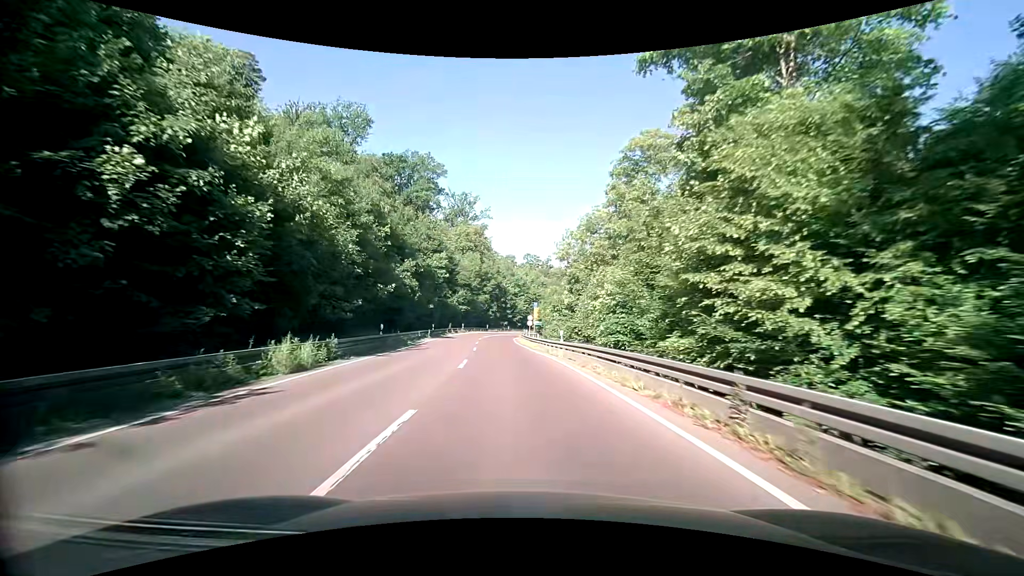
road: secondary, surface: asphalt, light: Day
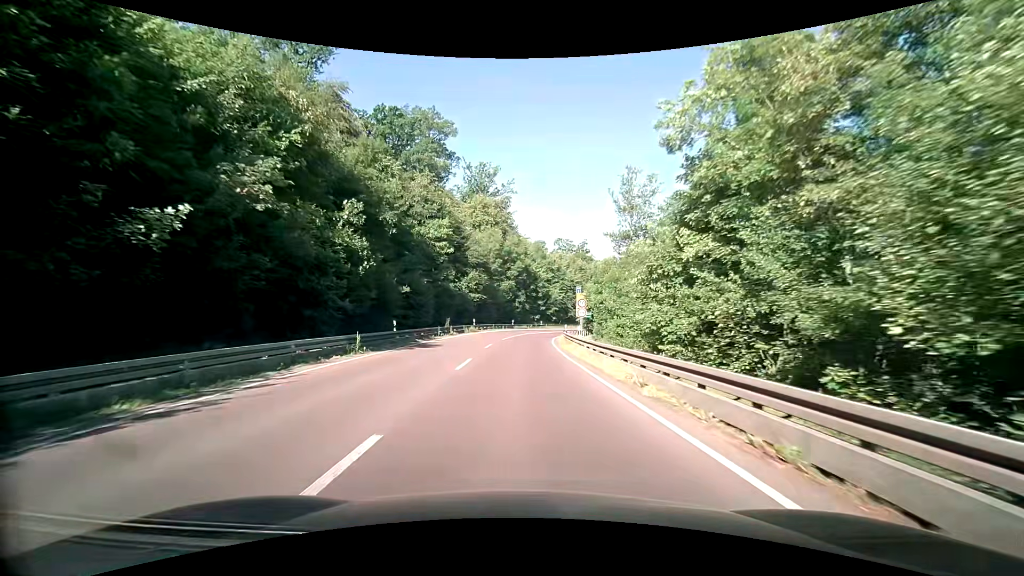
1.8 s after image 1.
(-0.9, +26.0) m; -4°
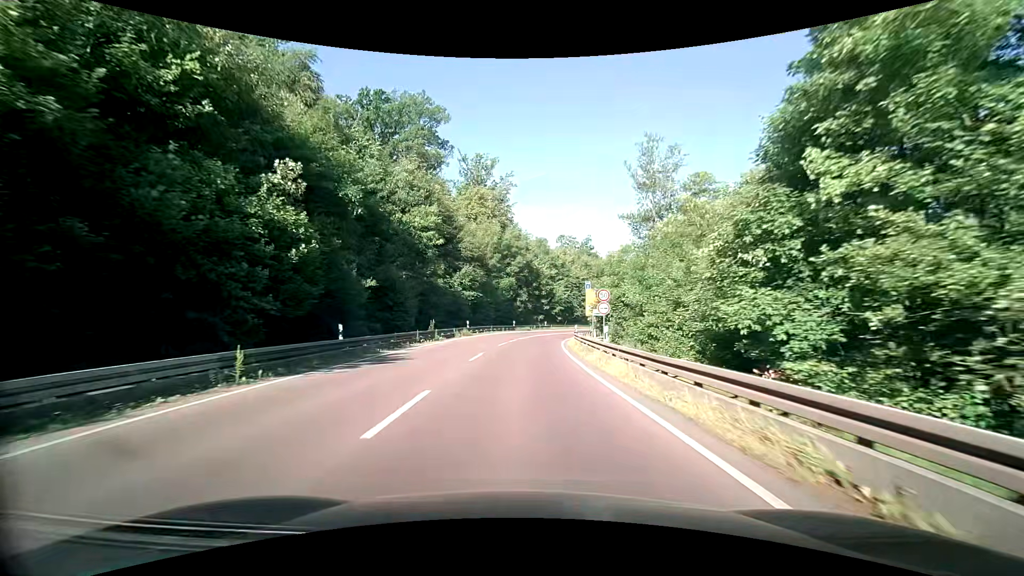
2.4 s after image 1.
(0.0, +8.0) m; 0°
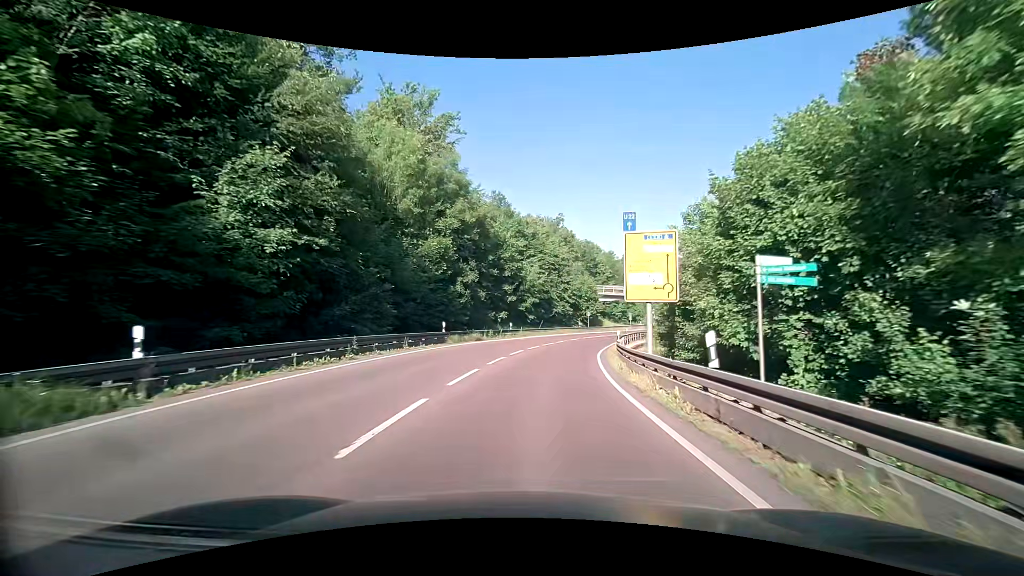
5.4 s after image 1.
(+0.6, +36.3) m; +4°
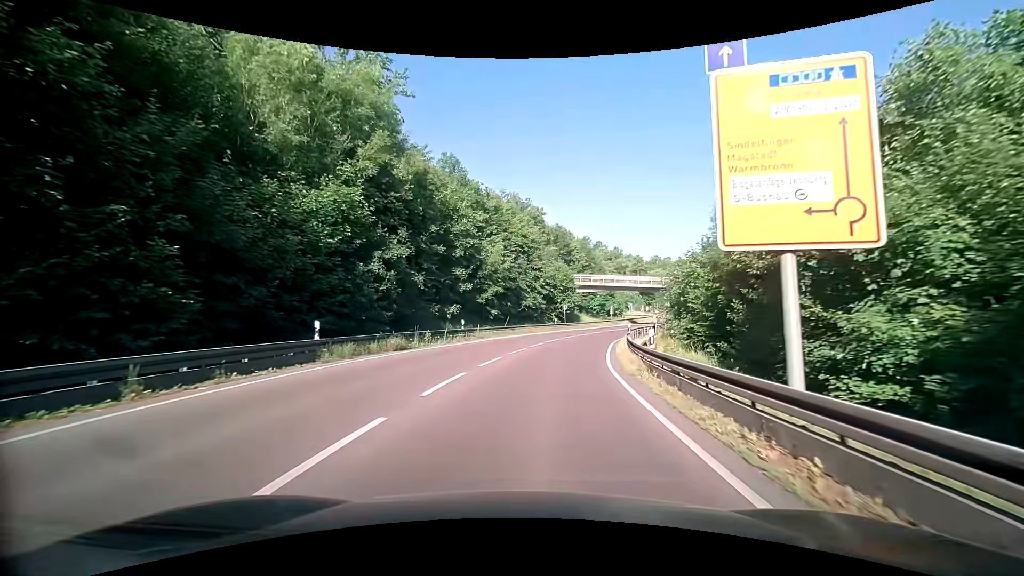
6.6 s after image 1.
(+0.6, +13.8) m; +4°
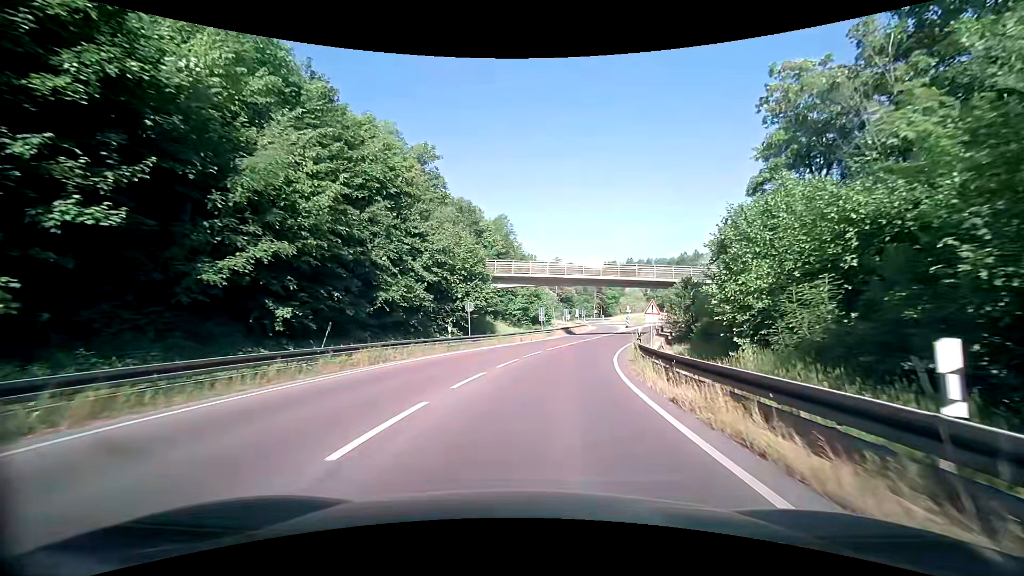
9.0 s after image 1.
(+2.2, +27.2) m; +10°
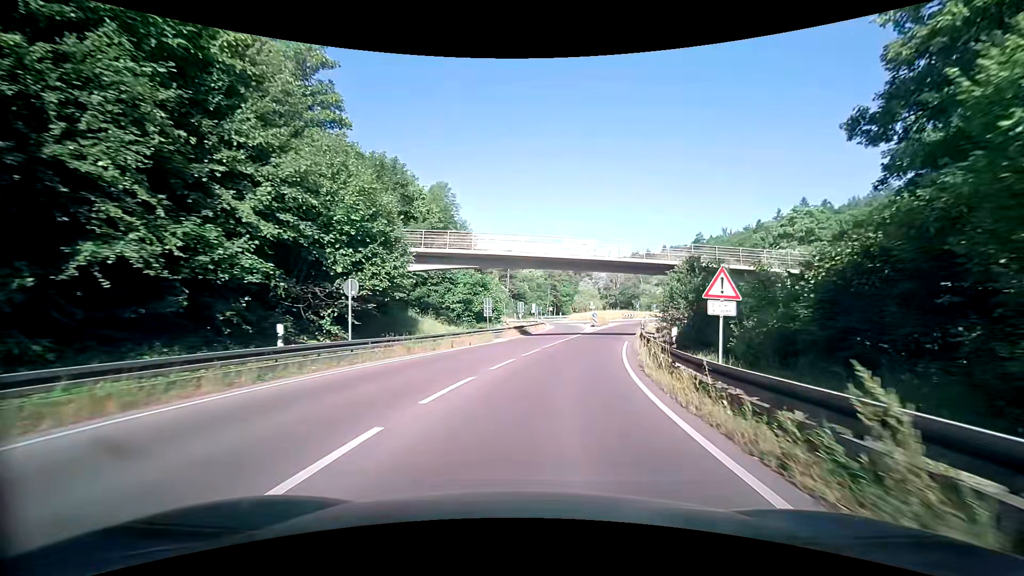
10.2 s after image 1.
(+0.6, +14.3) m; +5°
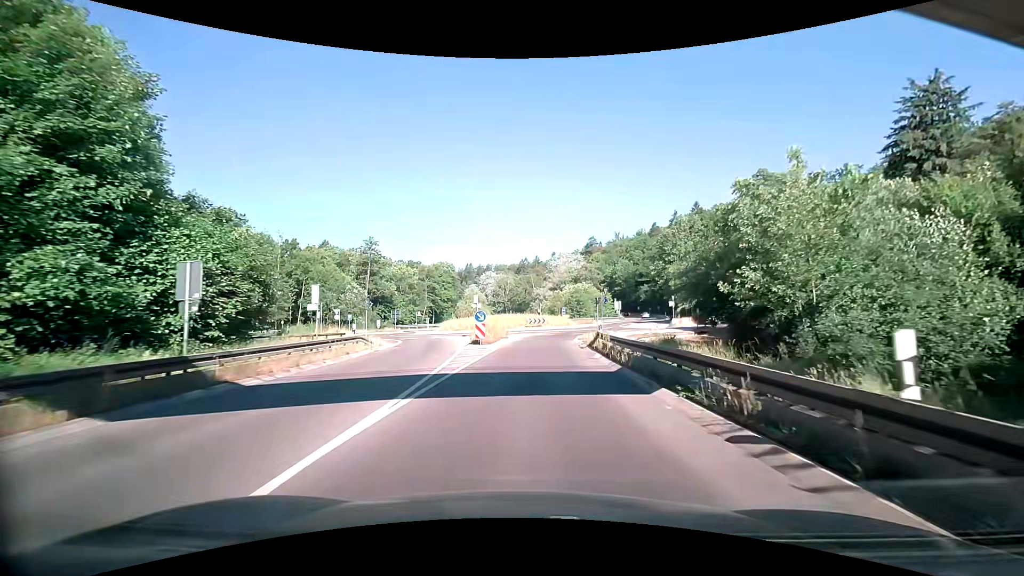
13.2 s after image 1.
(+4.4, +34.0) m; +13°
(0, +10) (+1, +20) (+1, +30) (+3, +40) (+7, +49) (+12, +58) (+10, +67) (+2, +73) (-8, +74) (-18, +77) m
